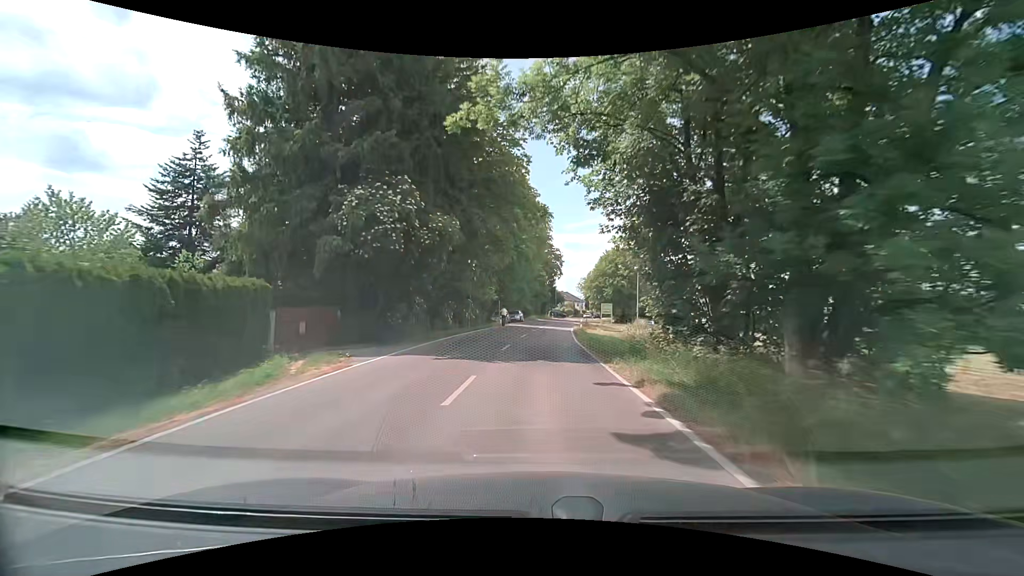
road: tertiary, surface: asphalt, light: Day
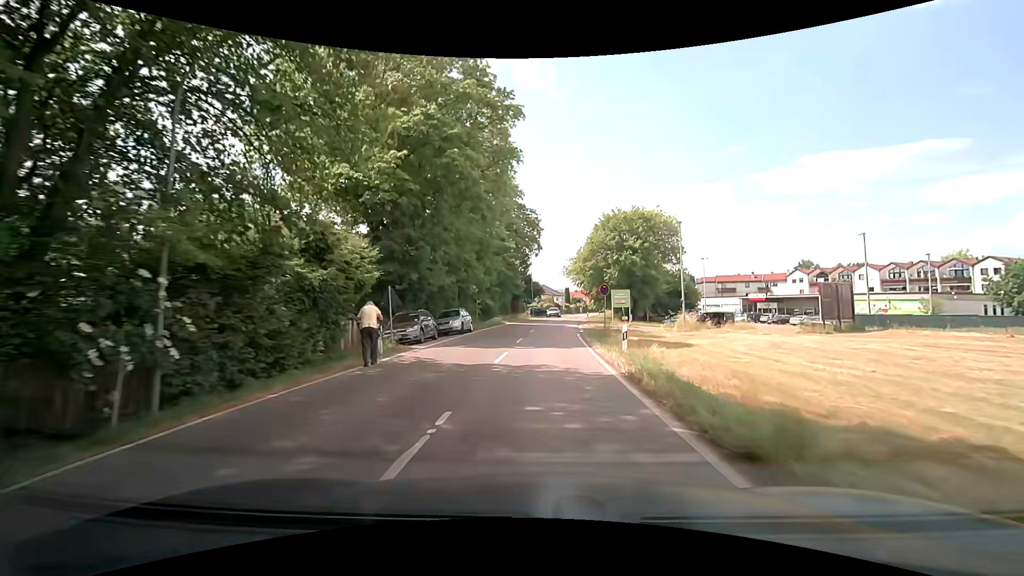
(+0.5, +30.8) m; +3°
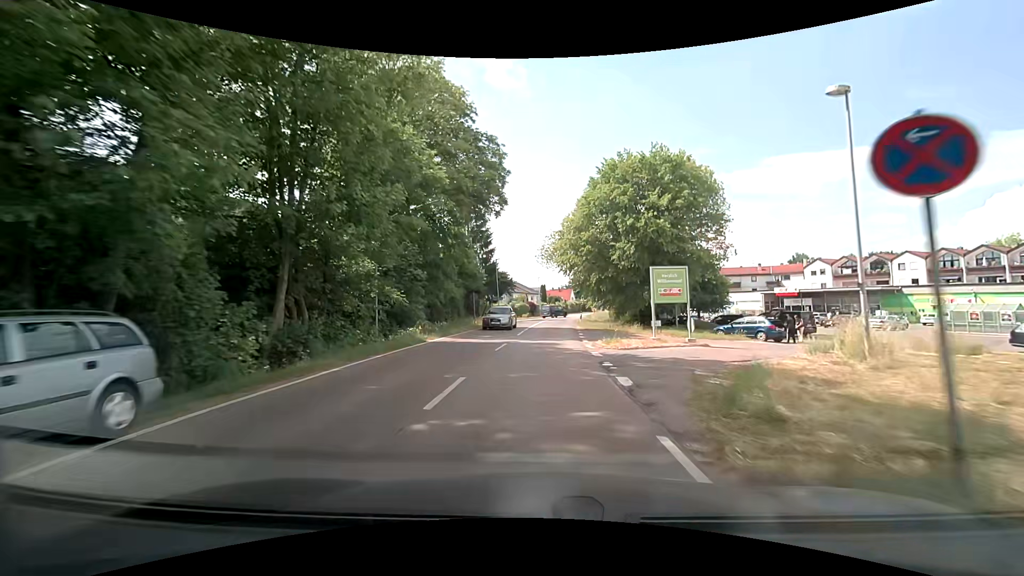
(+0.6, +23.2) m; +3°
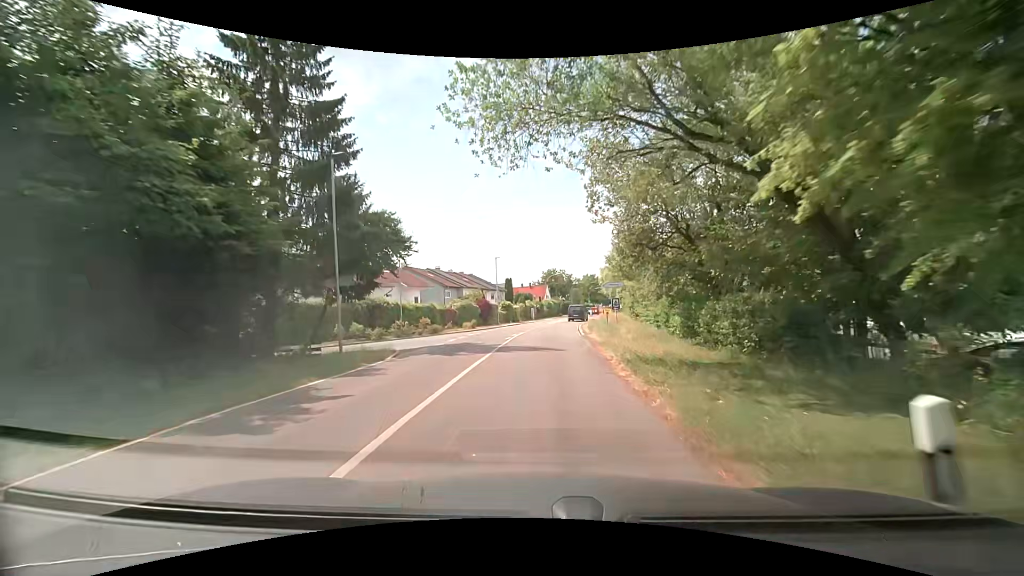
(+1.2, +38.5) m; +3°
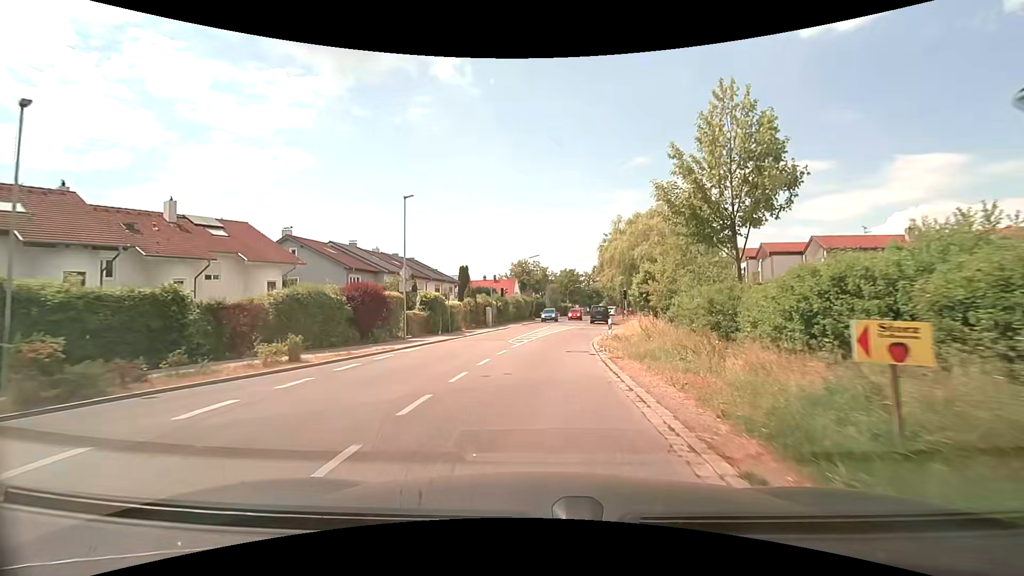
(+1.1, +28.5) m; +4°
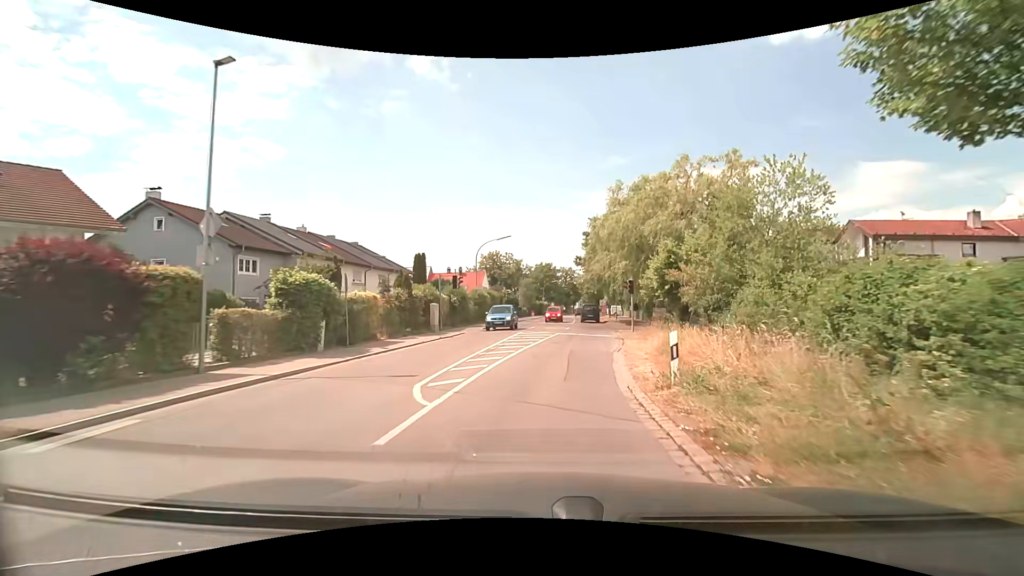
(+0.2, +13.3) m; +3°
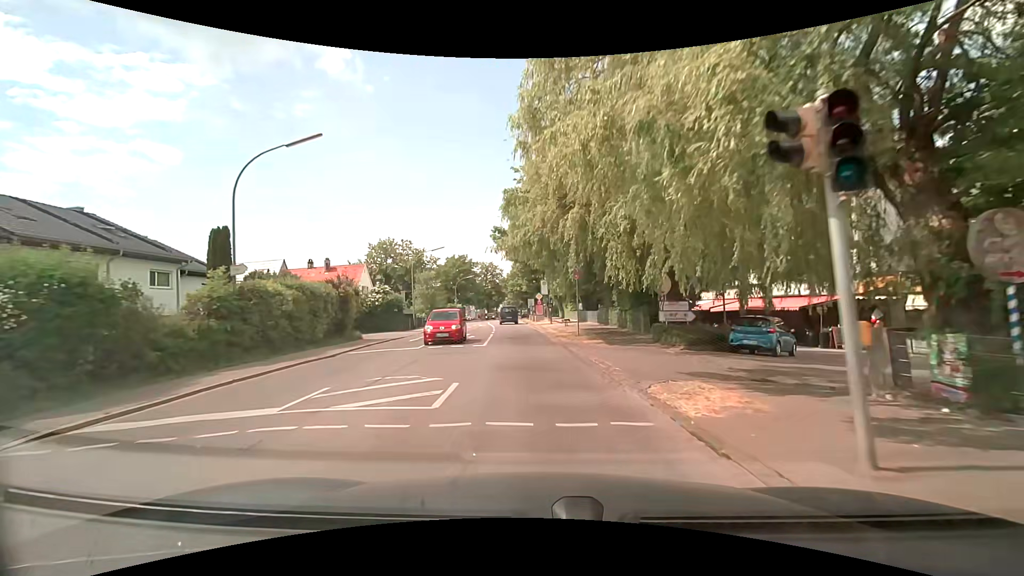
(+2.0, +25.9) m; +8°
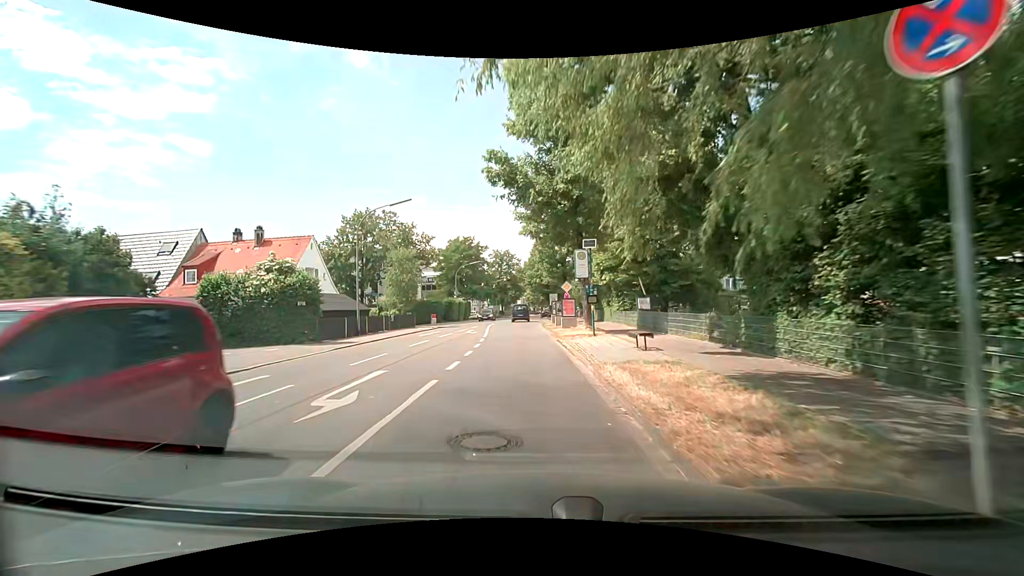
(-0.2, +19.2) m; -2°
(0, +10) (-1, +20) (-2, +30) (-2, +40) (-3, +50) (-3, +60) (-3, +70) (-3, +80) (-2, +90) (-2, +100) m
